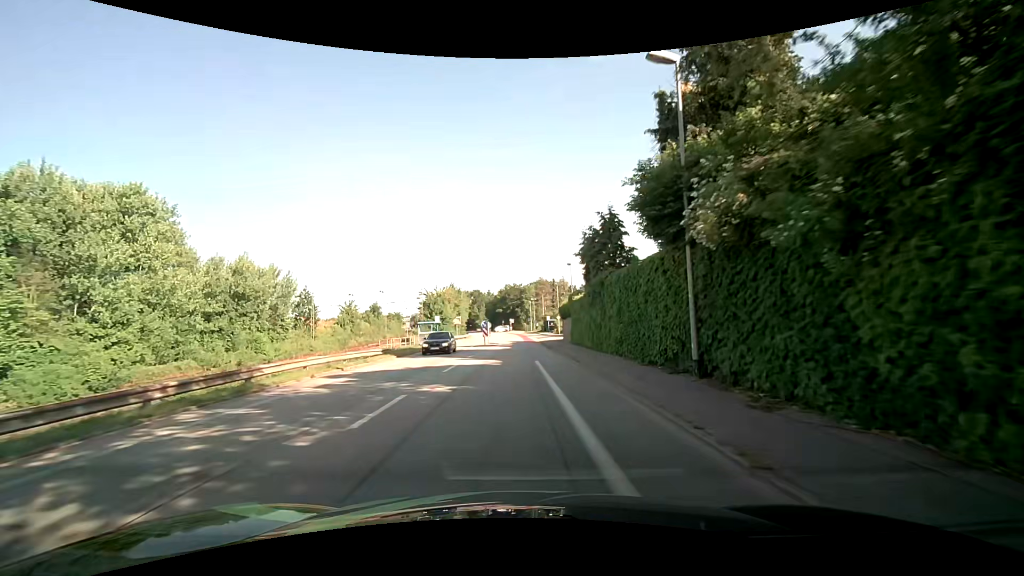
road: unclassified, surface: asphalt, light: Day
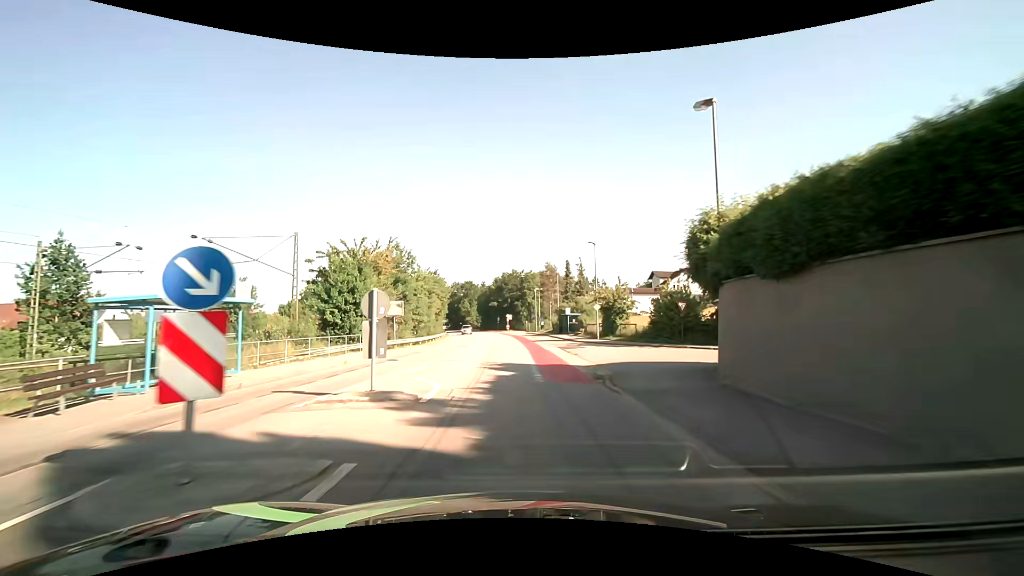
(-0.2, +38.8) m; 0°
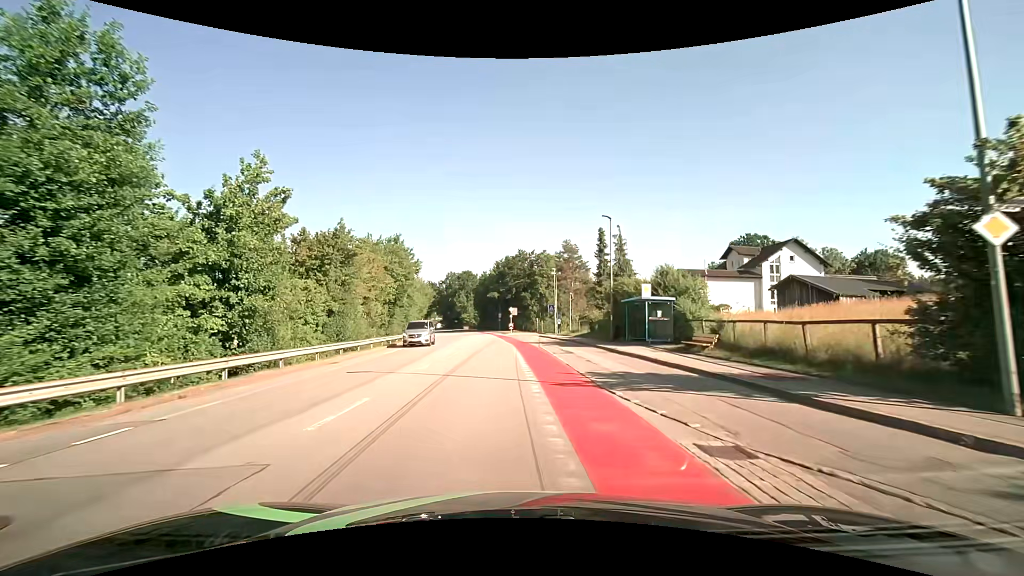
(-0.1, +33.7) m; -1°
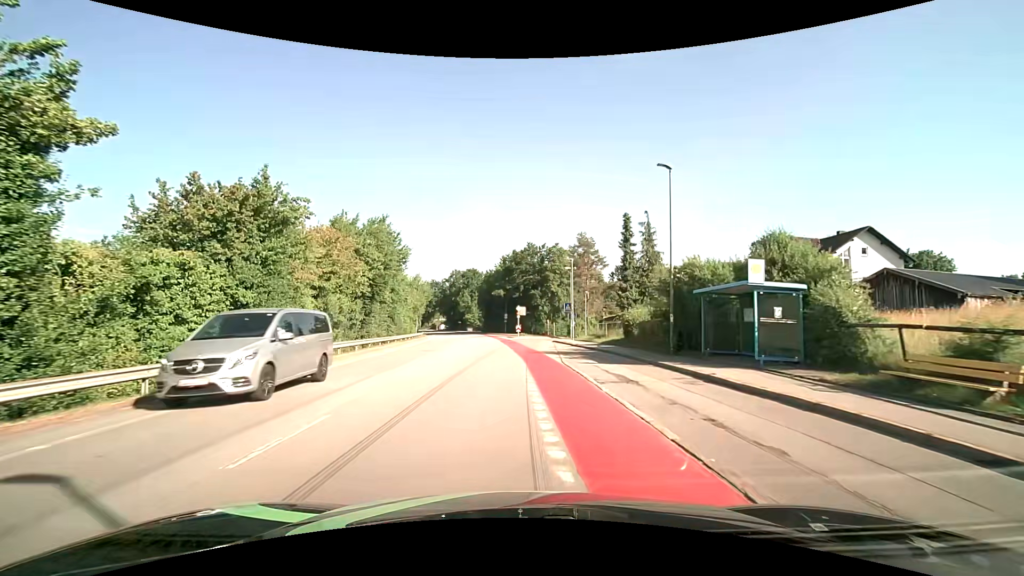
(-0.1, +10.8) m; -1°
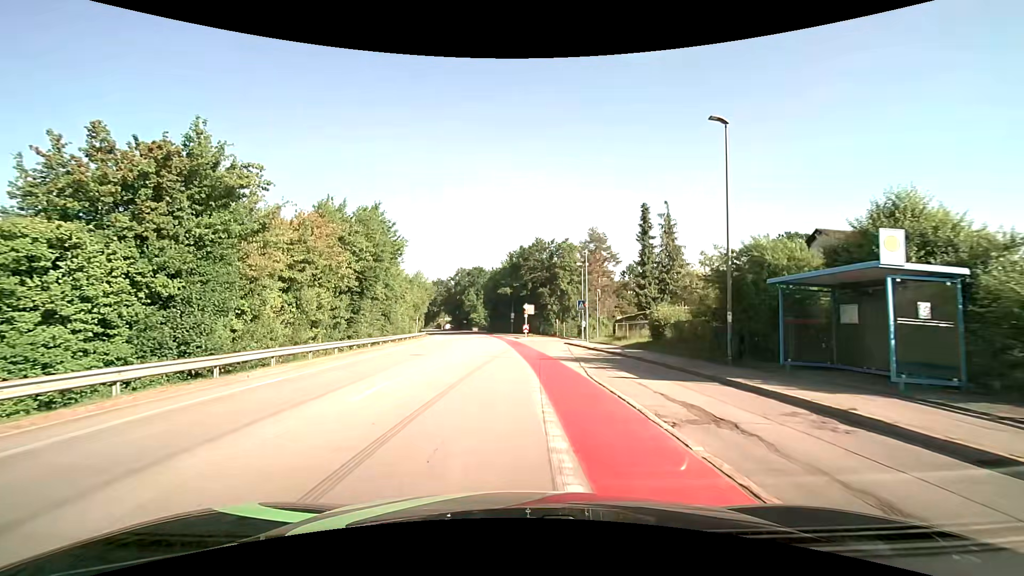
(0.0, +4.8) m; -1°
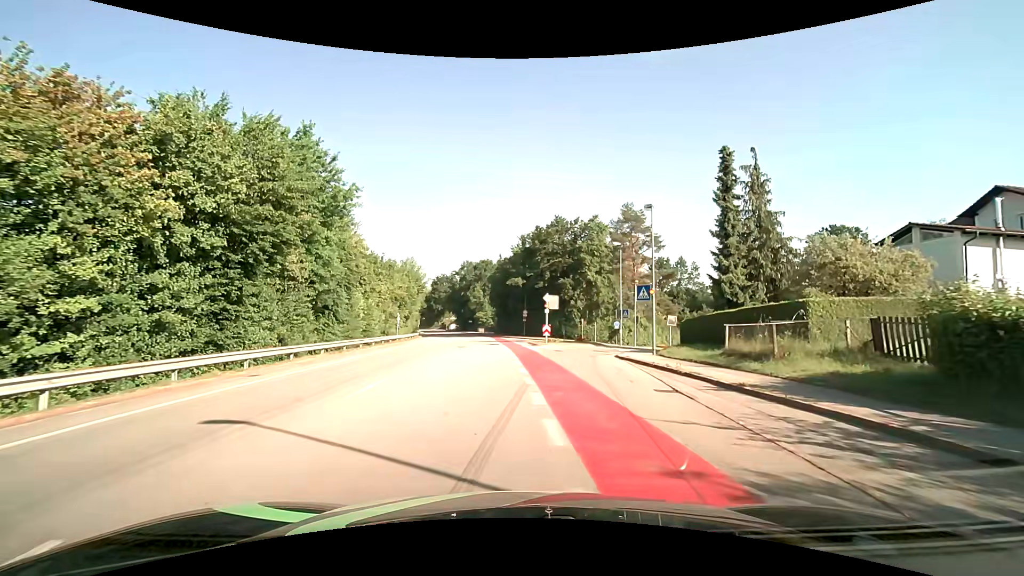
(-0.4, +17.4) m; -1°
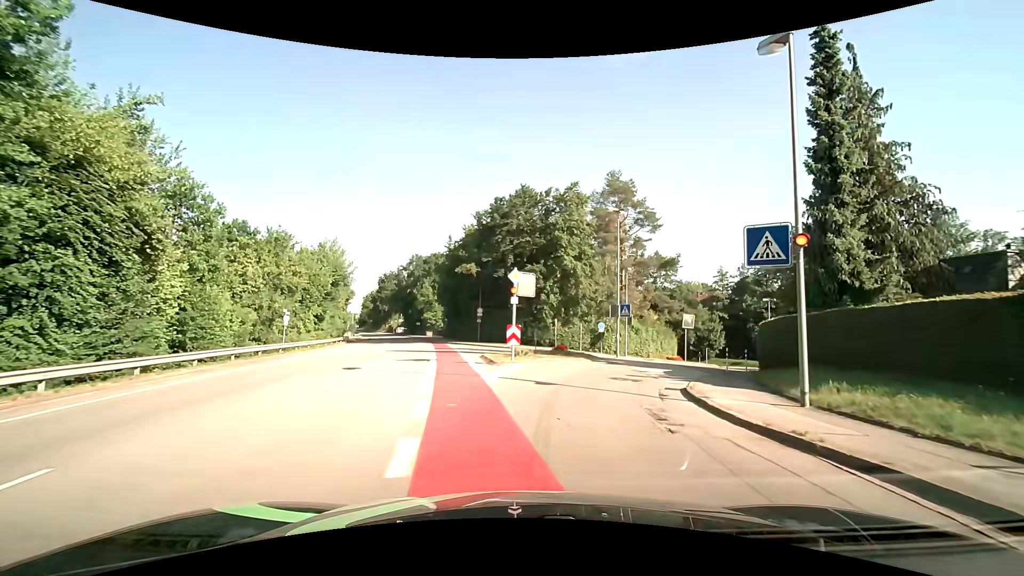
(+0.4, +16.3) m; +4°
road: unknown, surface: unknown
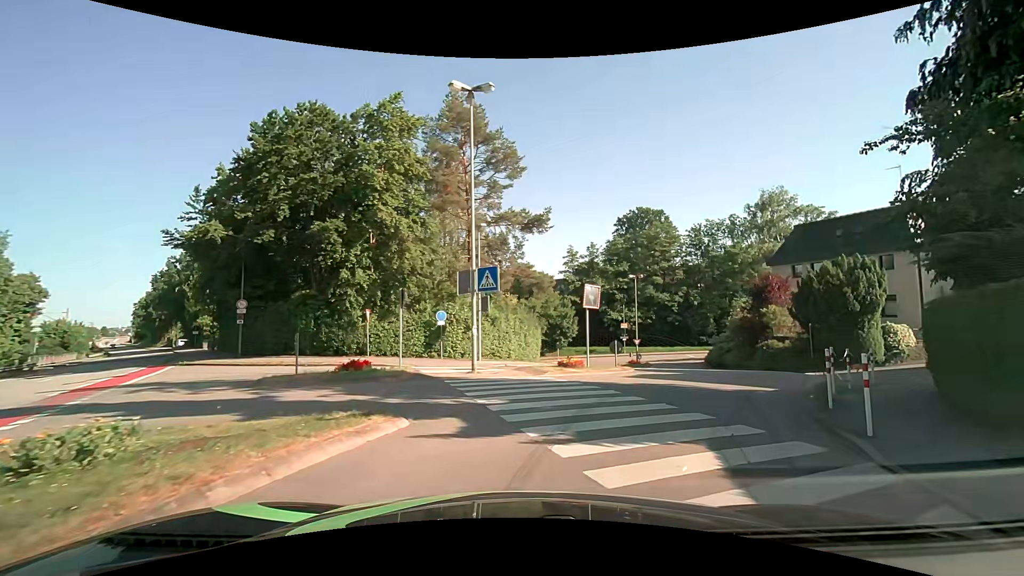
(+2.3, +16.9) m; +18°
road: unclassified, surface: asphalt
(+2, +10) (+6, +19) (+10, +28) (+12, +38) (+15, +47) (+17, +57) (+19, +67) (+15, +76) (+6, +79) (-4, +81) m
